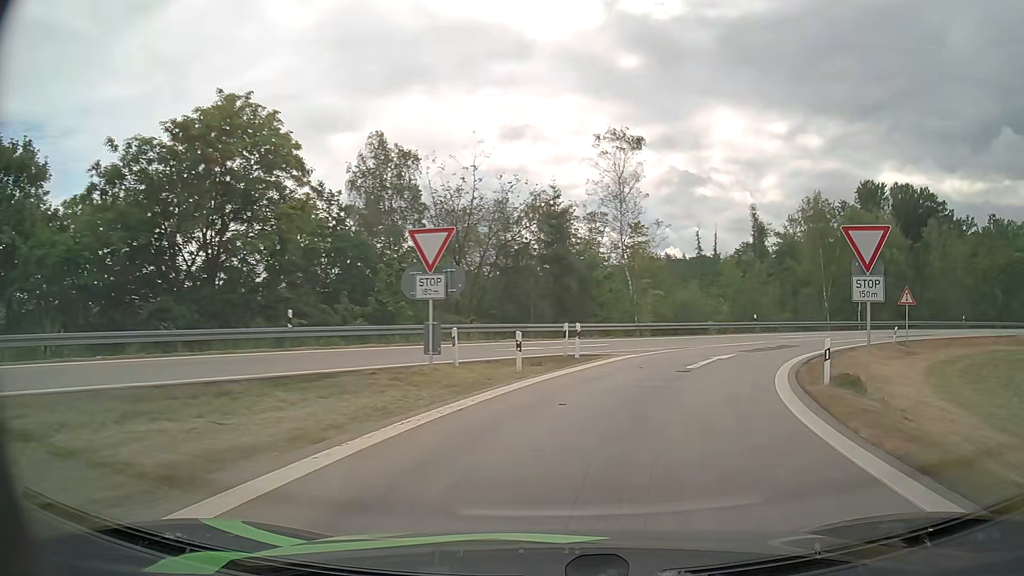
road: motorway_link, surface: asphalt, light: Day
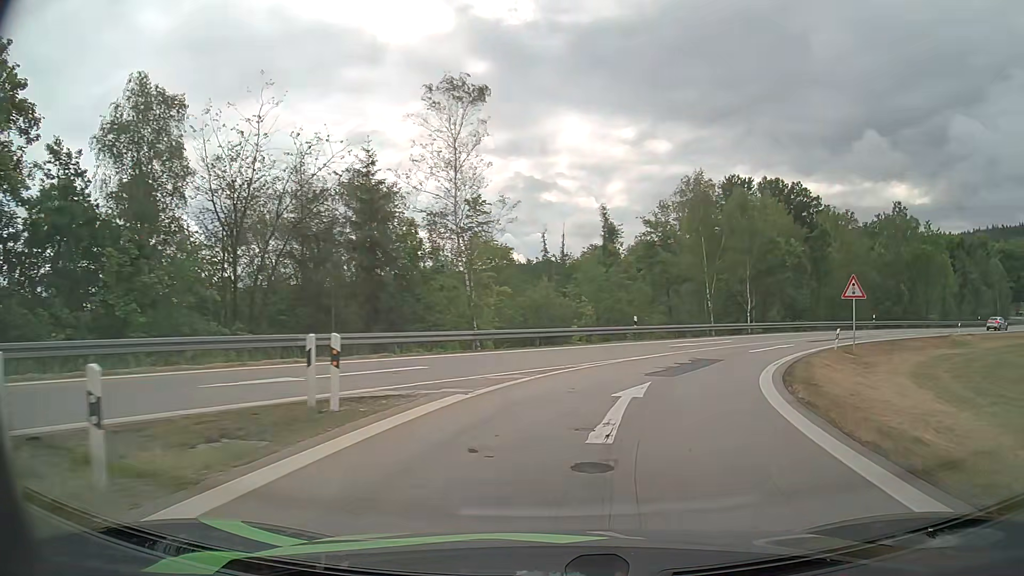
(+1.4, +11.4) m; +13°
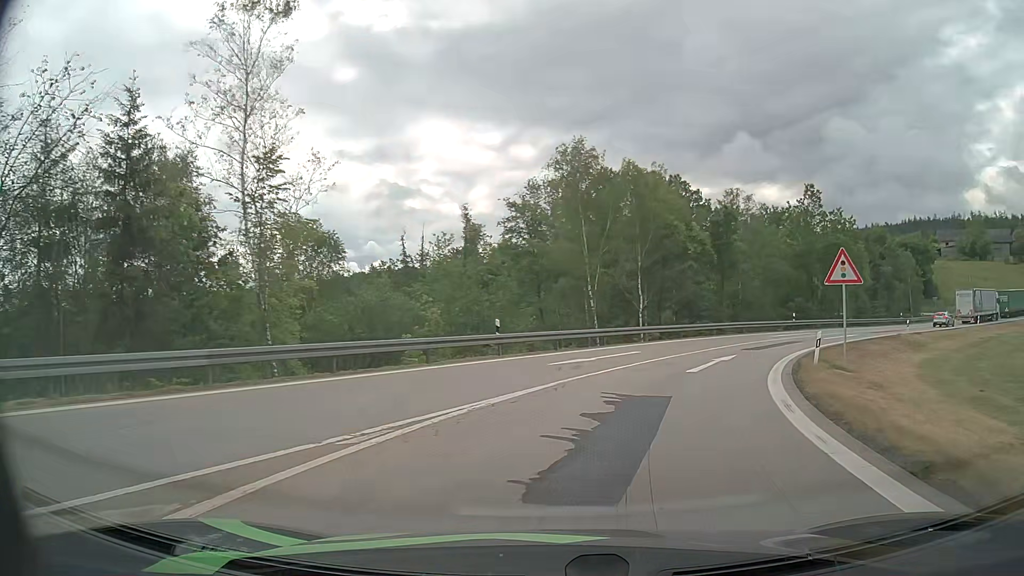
(+1.2, +11.3) m; +12°
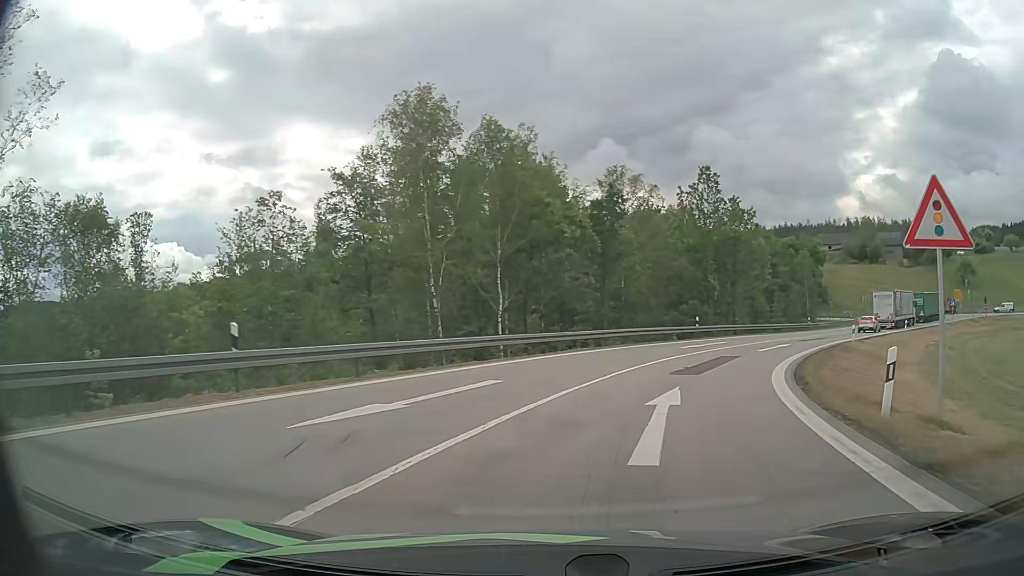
(+1.1, +11.0) m; +12°
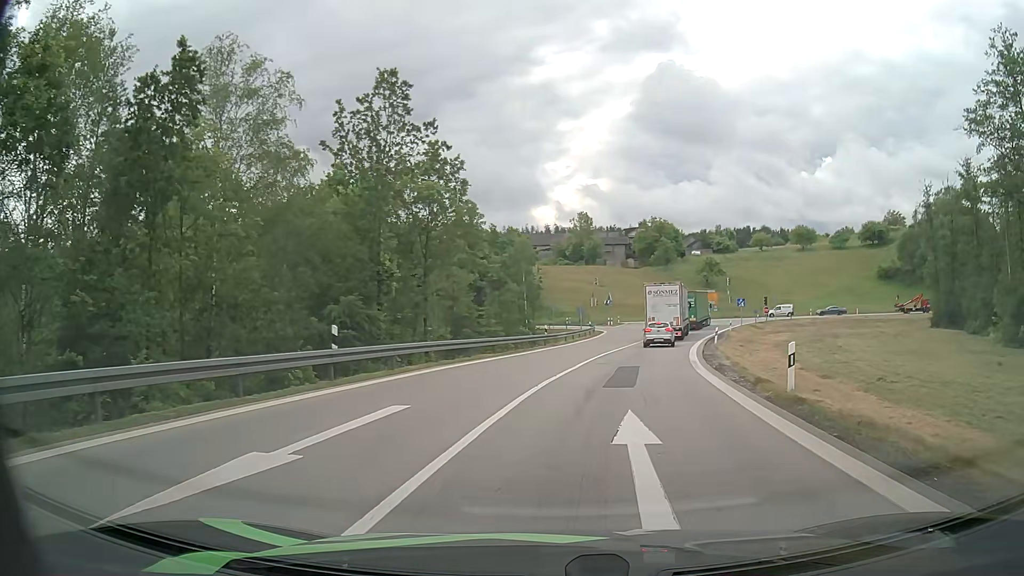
(+5.8, +23.8) m; +26°
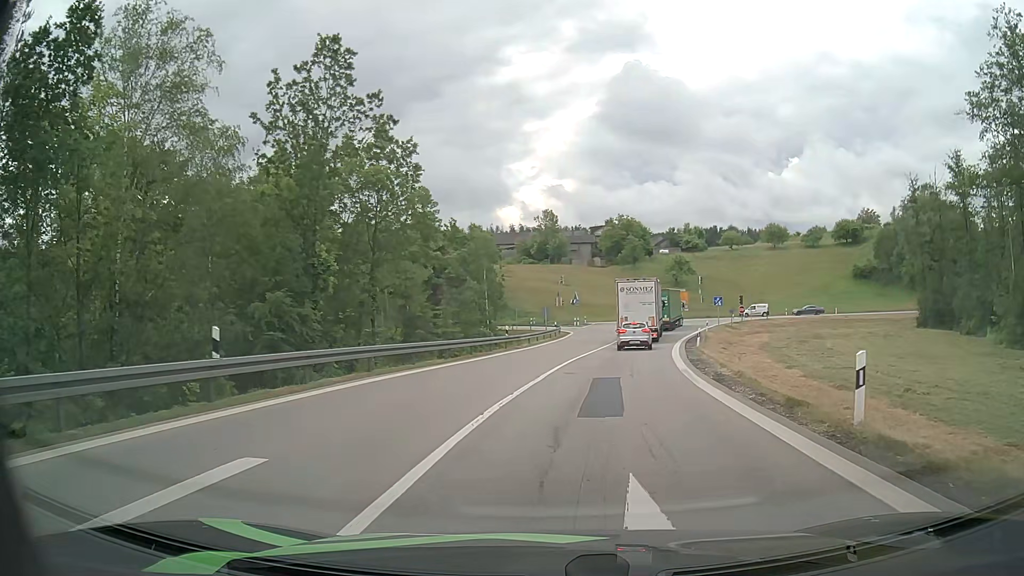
(+0.1, +4.4) m; +3°
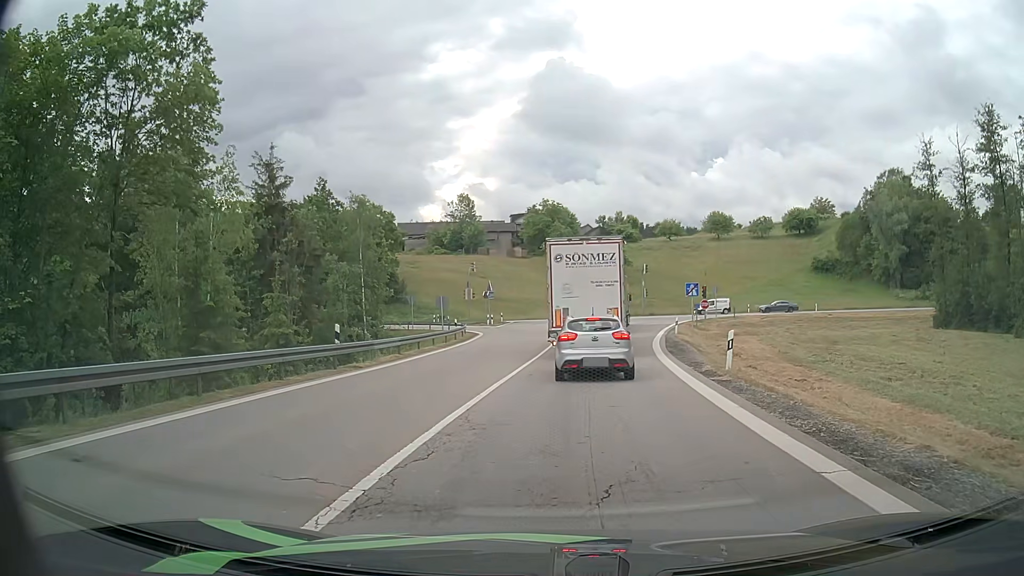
(+1.3, +18.6) m; +6°
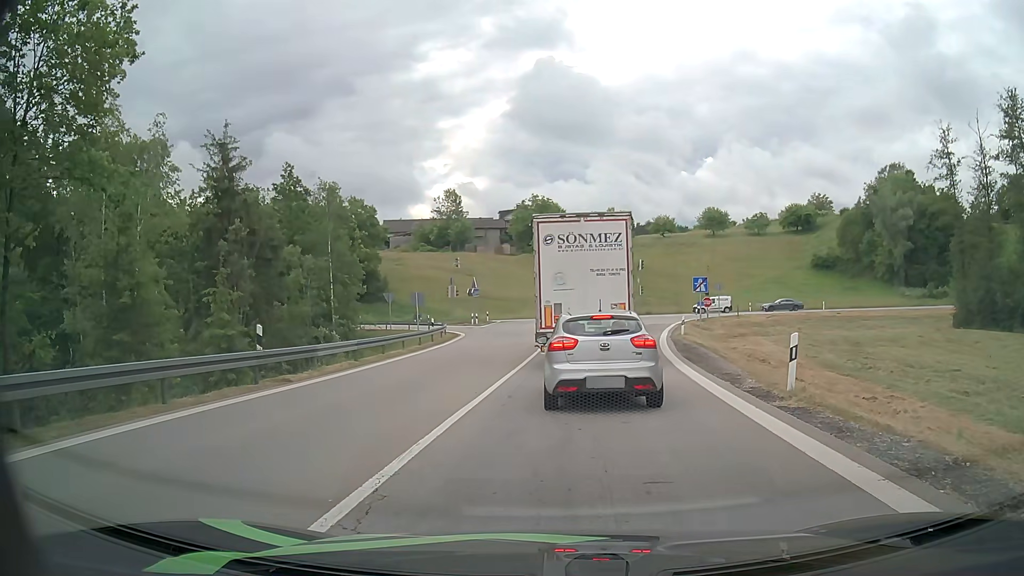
(+0.1, +4.8) m; +1°
